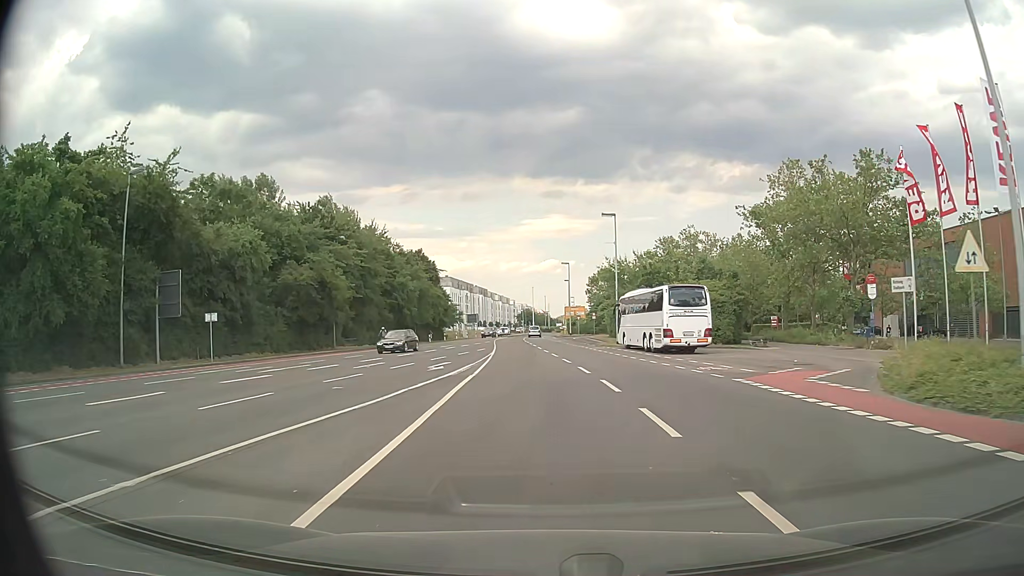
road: secondary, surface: asphalt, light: Day
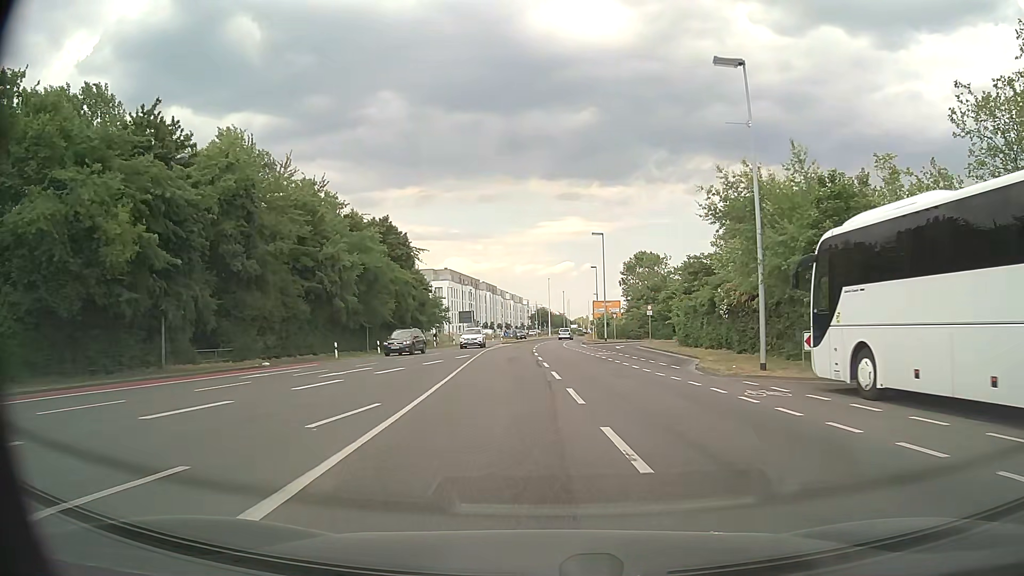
(-0.5, +32.4) m; -1°
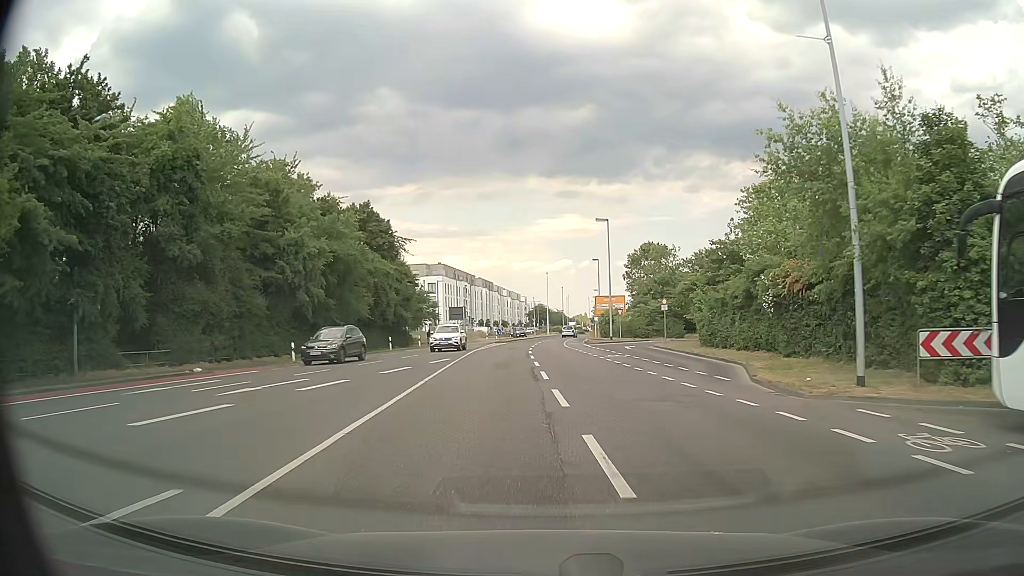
(0.0, +7.0) m; 0°
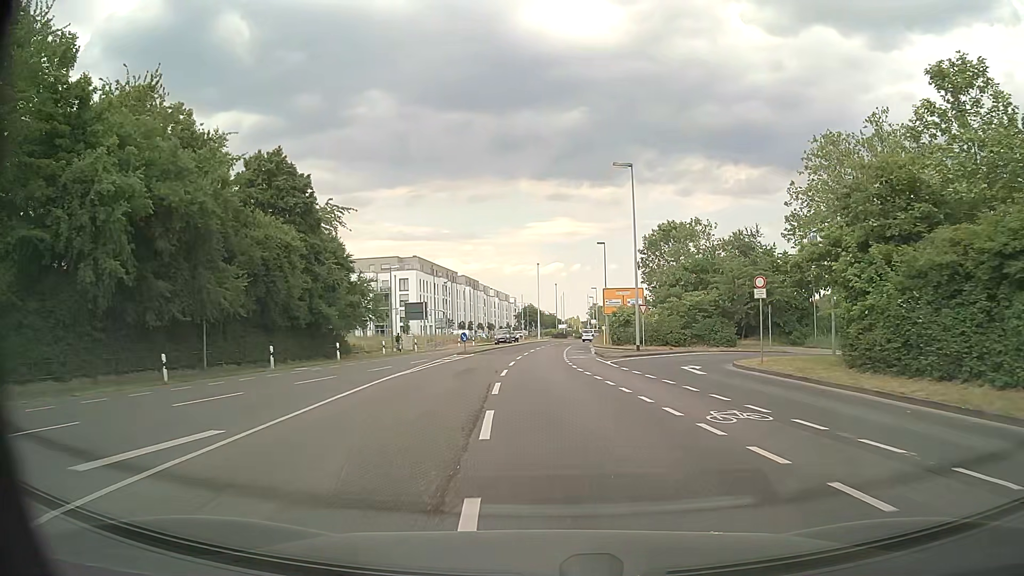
(+0.2, +20.9) m; +1°
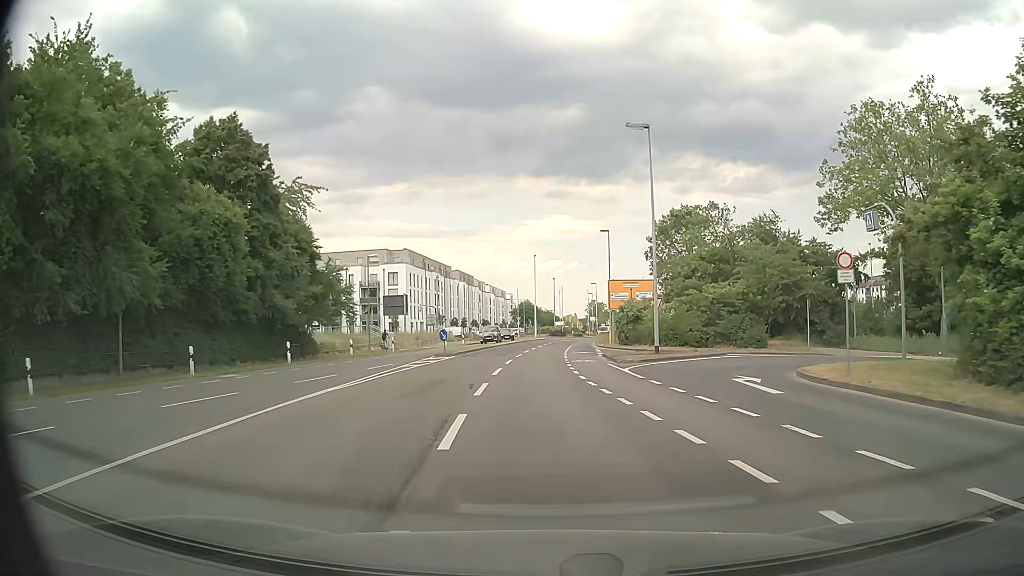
(0.0, +7.0) m; 0°
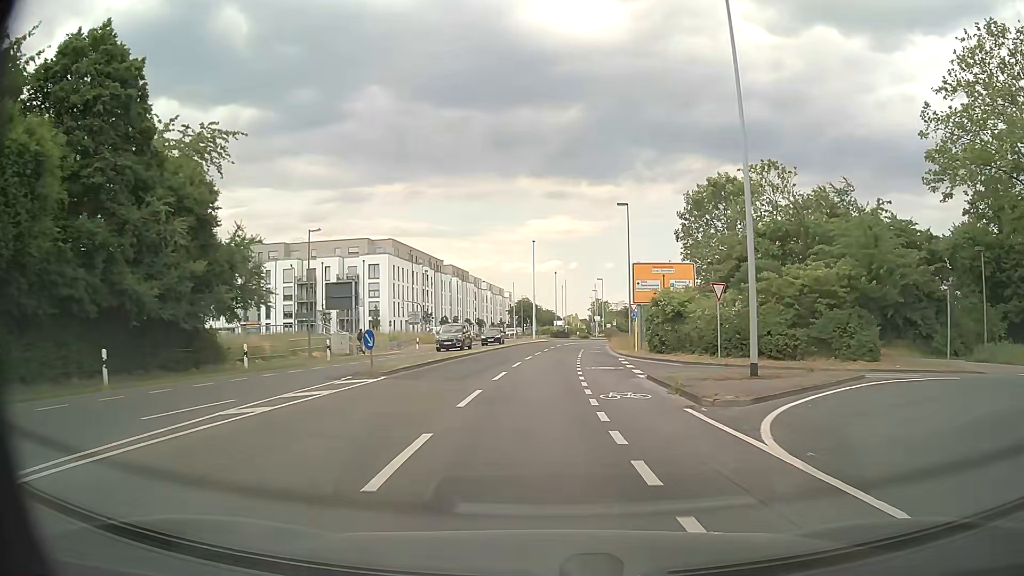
(0.0, +14.0) m; 0°
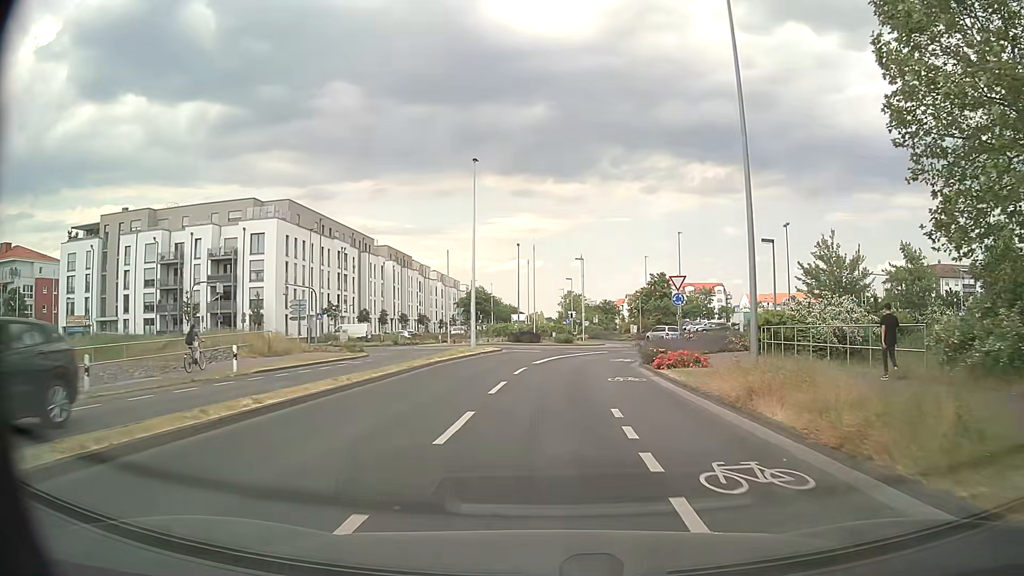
(+0.8, +33.7) m; +3°
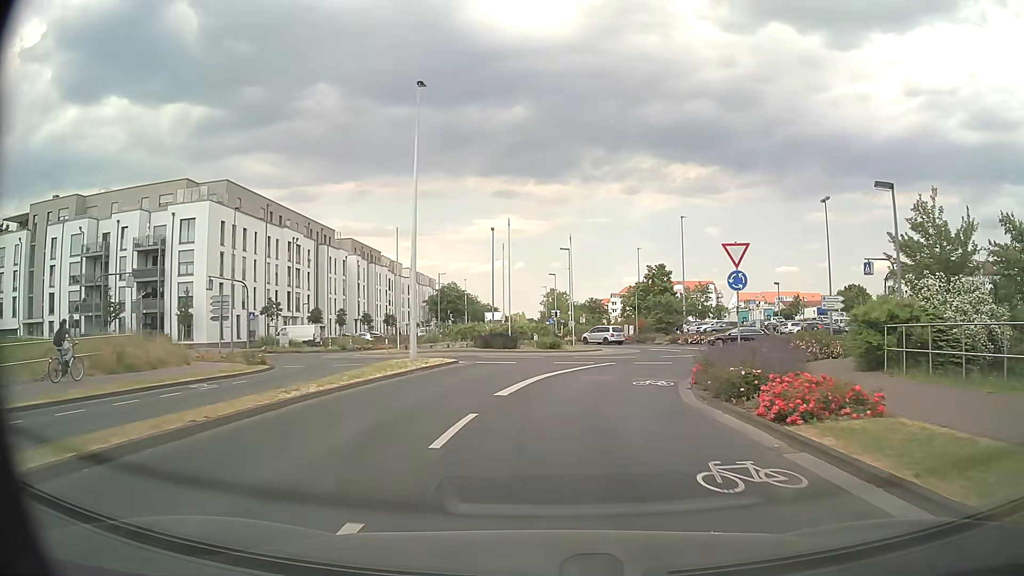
(+0.2, +12.0) m; +2°
(0, +10) (+2, +20) (+7, +29) (+12, +37) (+12, +47) (+8, +56) (+2, +64) (-1, +73) (-3, +83) (-3, +93) m
